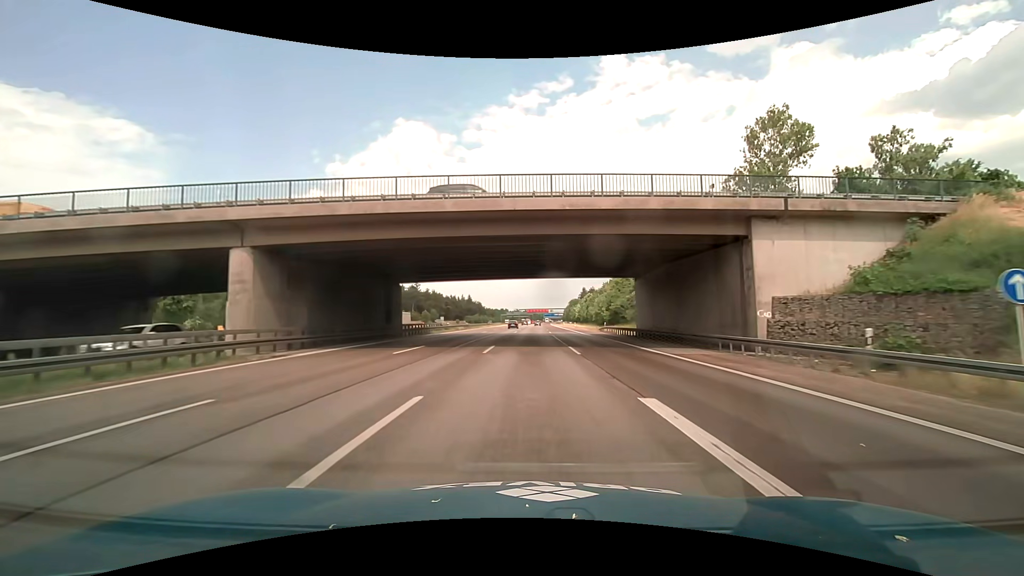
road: motorway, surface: asphalt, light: Day
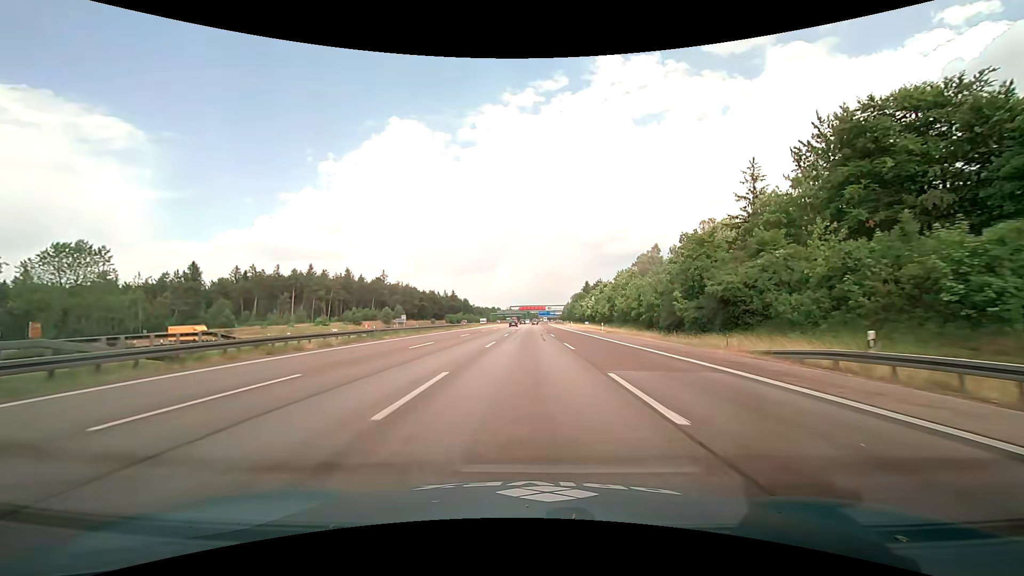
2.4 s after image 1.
(-0.1, +50.1) m; +1°
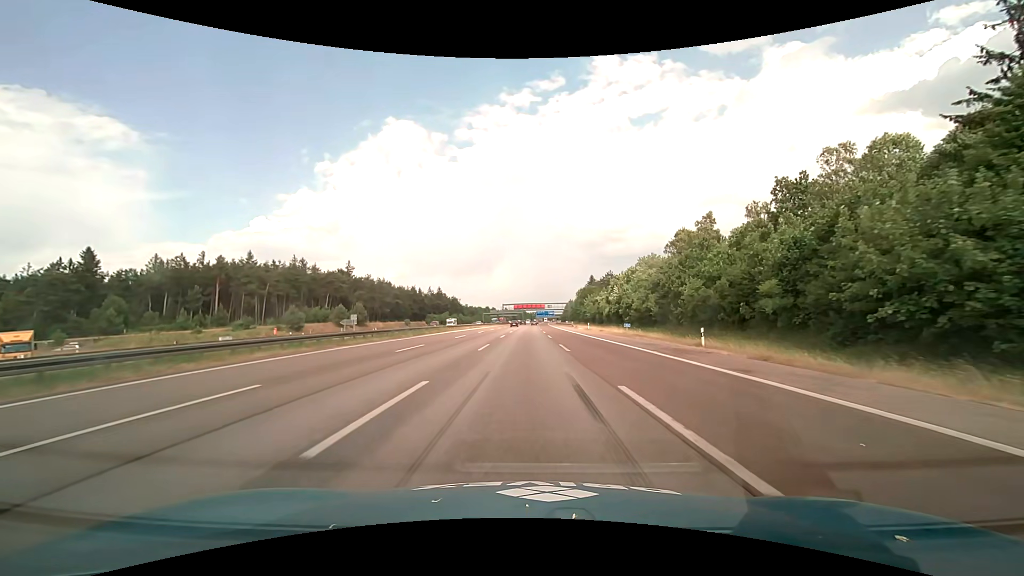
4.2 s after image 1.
(+0.1, +37.6) m; 0°
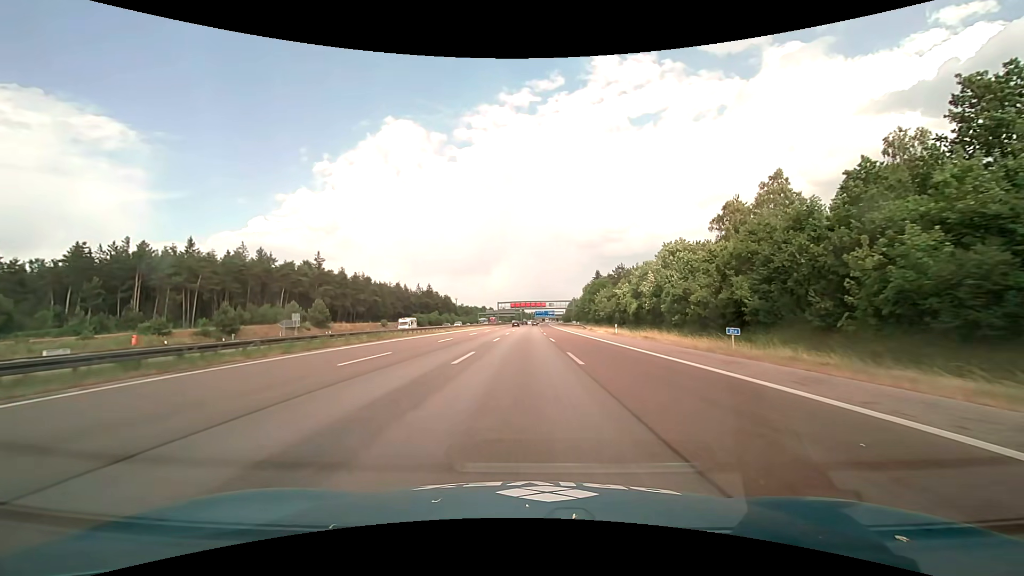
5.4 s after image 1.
(0.0, +25.1) m; 0°
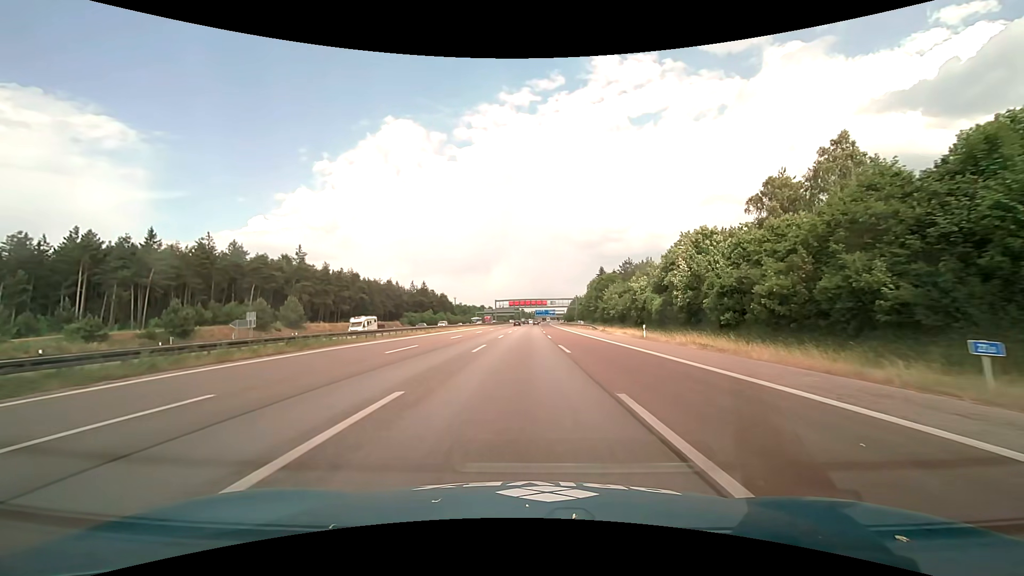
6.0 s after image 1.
(0.0, +12.5) m; 0°
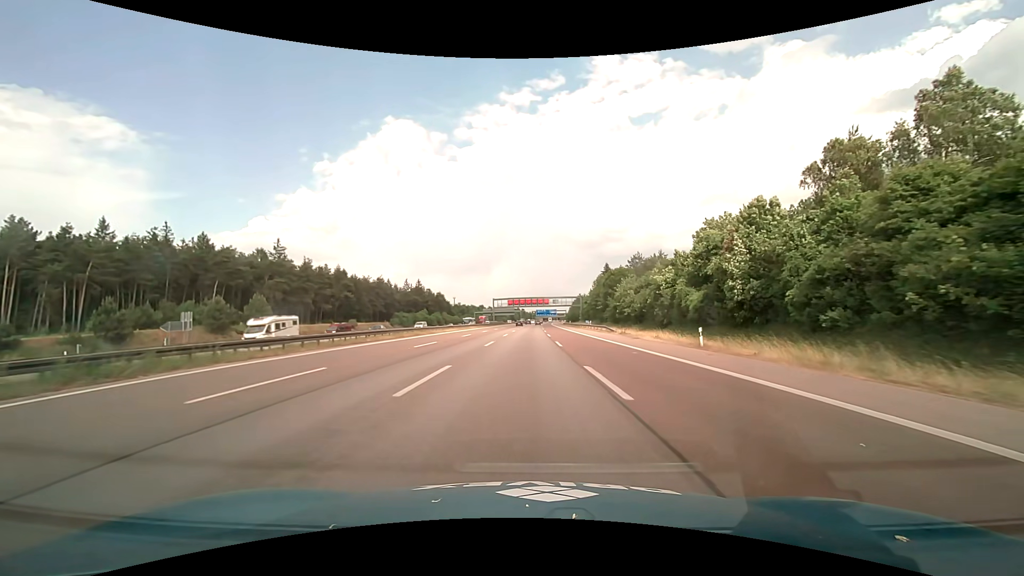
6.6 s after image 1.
(0.0, +12.5) m; 0°
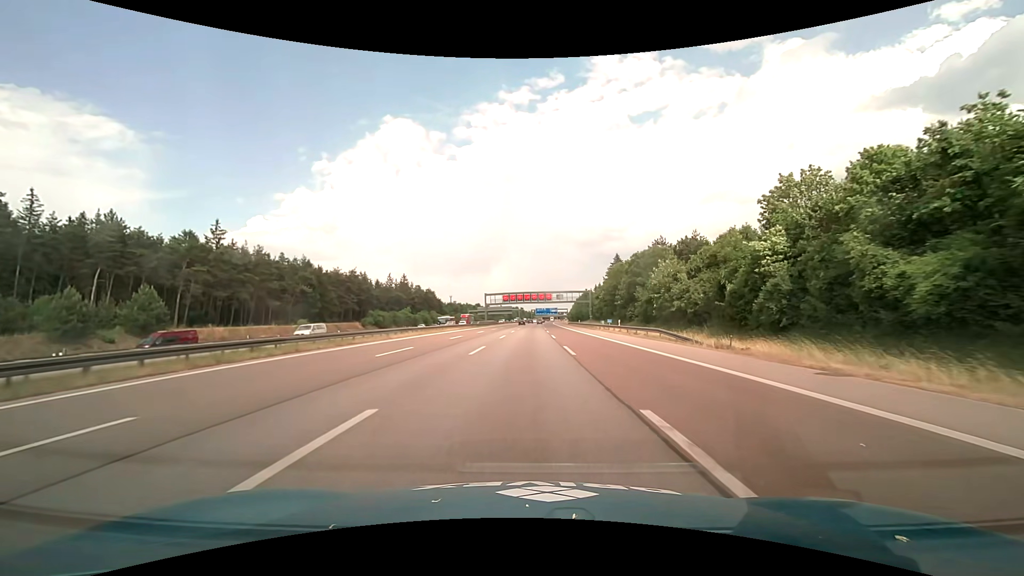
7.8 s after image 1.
(0.0, +25.0) m; 0°
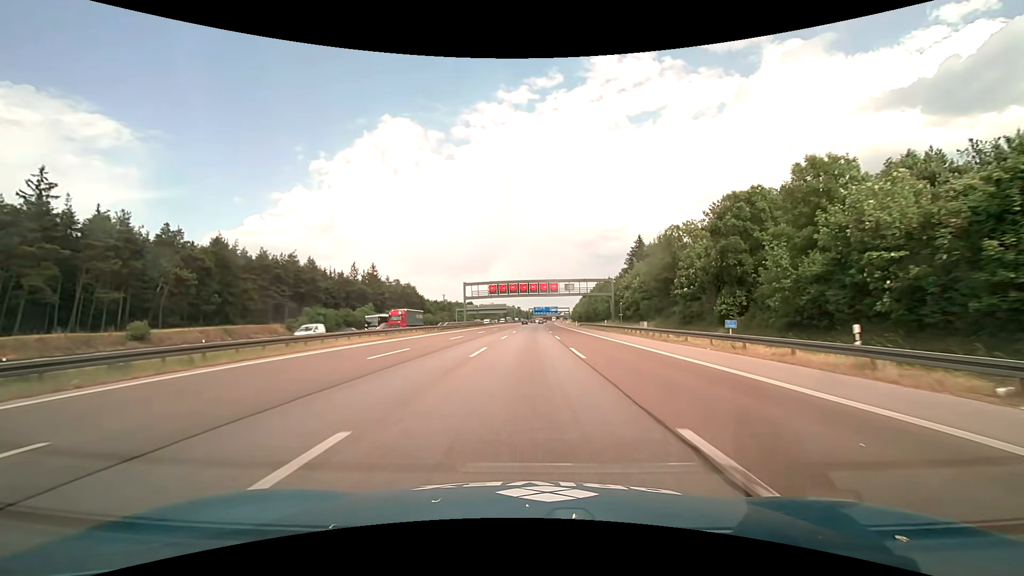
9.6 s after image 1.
(0.0, +37.5) m; 0°
(0, +10) (0, +20) (0, +30) (0, +40) (0, +50) (0, +60) (+1, +70) (+1, +80) (+1, +90) (+1, +100) m
